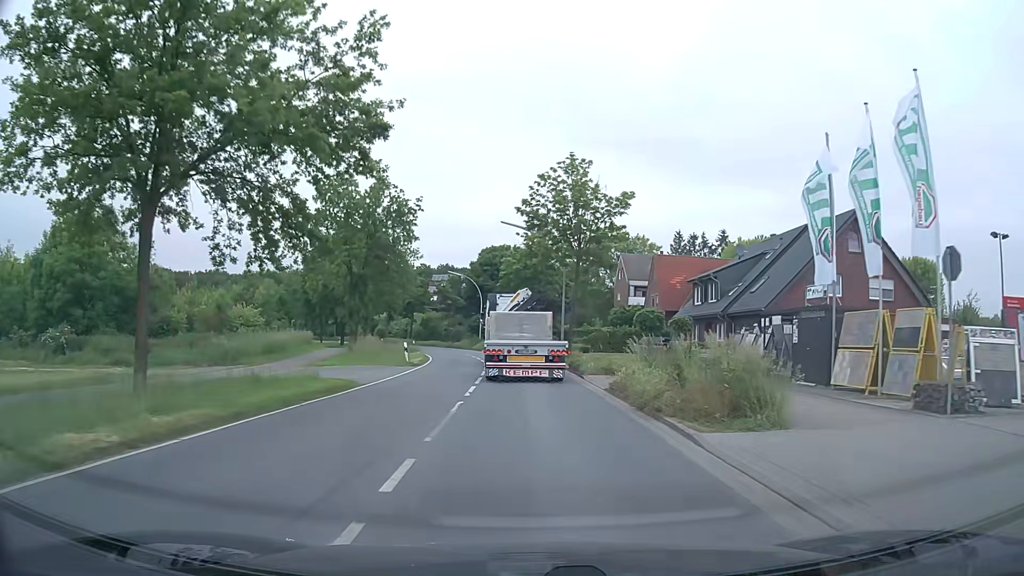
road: secondary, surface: asphalt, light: Day
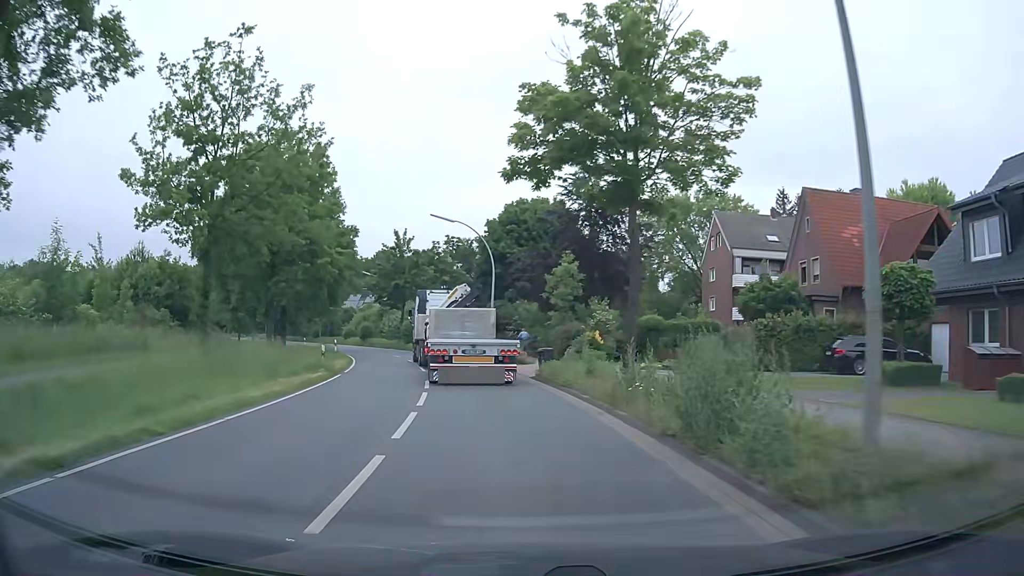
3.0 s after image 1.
(-0.4, +33.3) m; -3°
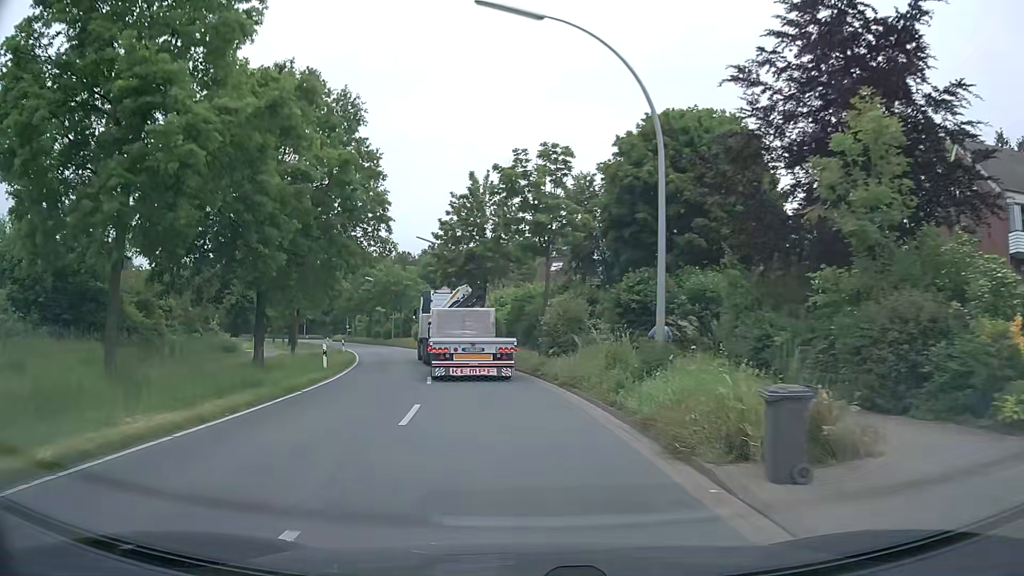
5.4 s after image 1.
(-1.9, +25.2) m; -10°
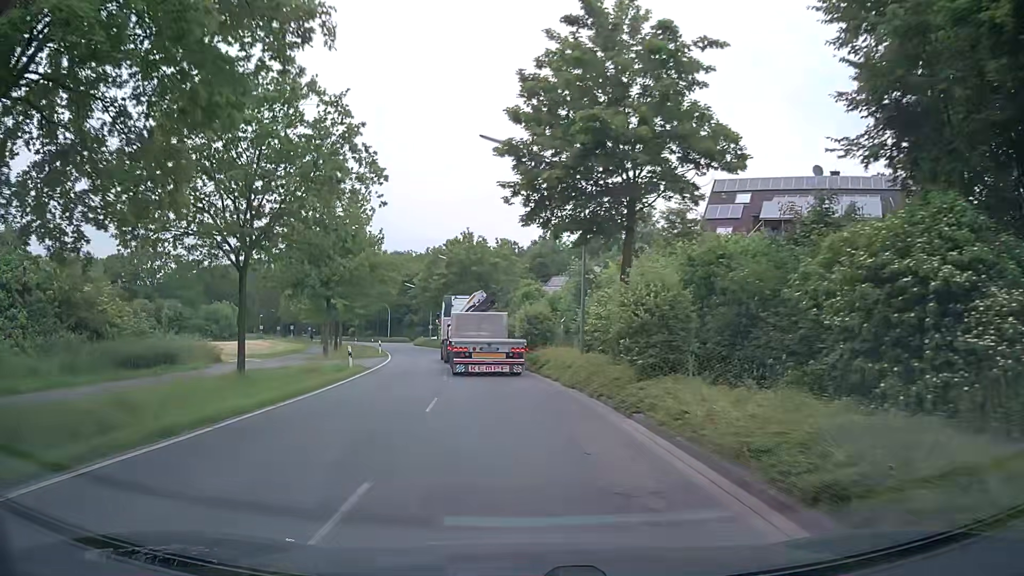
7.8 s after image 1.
(-2.0, +24.8) m; -10°
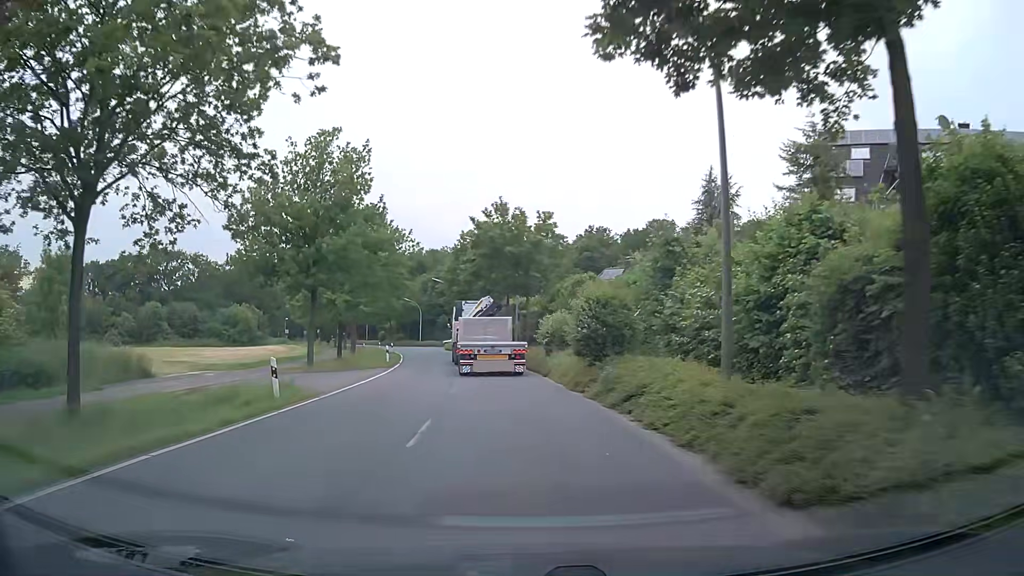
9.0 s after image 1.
(-0.3, +12.6) m; -3°
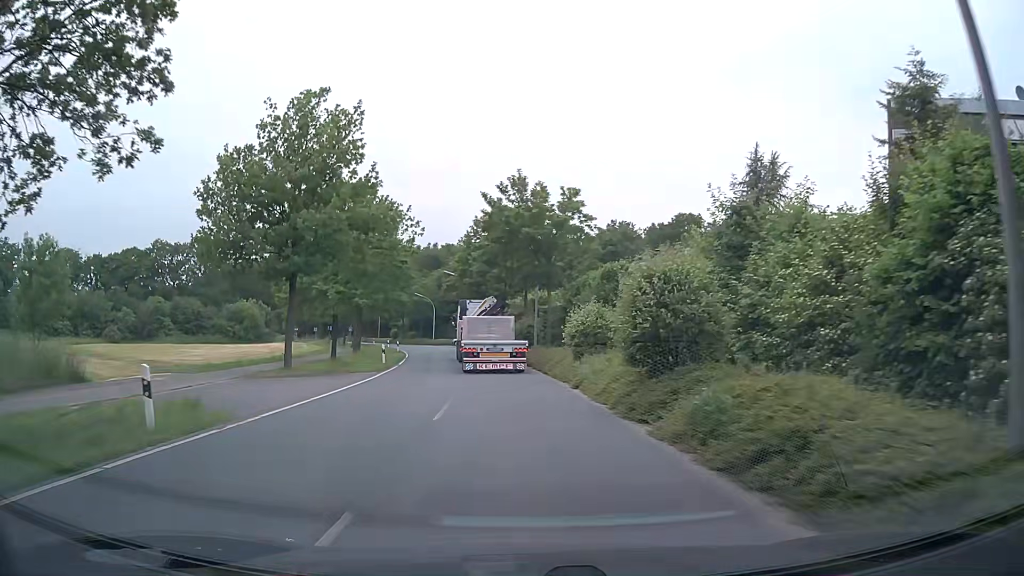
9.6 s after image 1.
(-0.1, +6.3) m; -2°
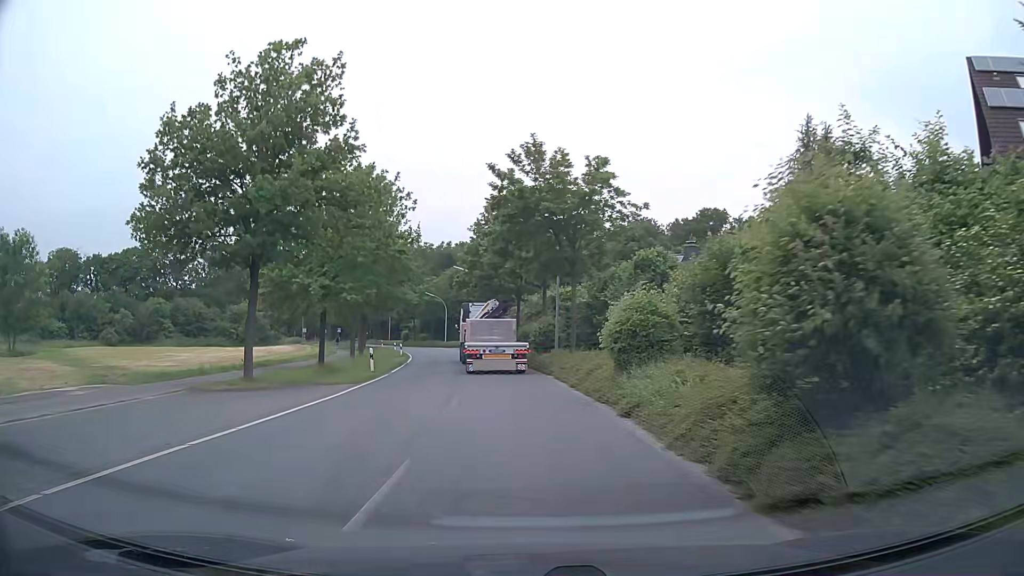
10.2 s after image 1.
(0.0, +6.4) m; -1°
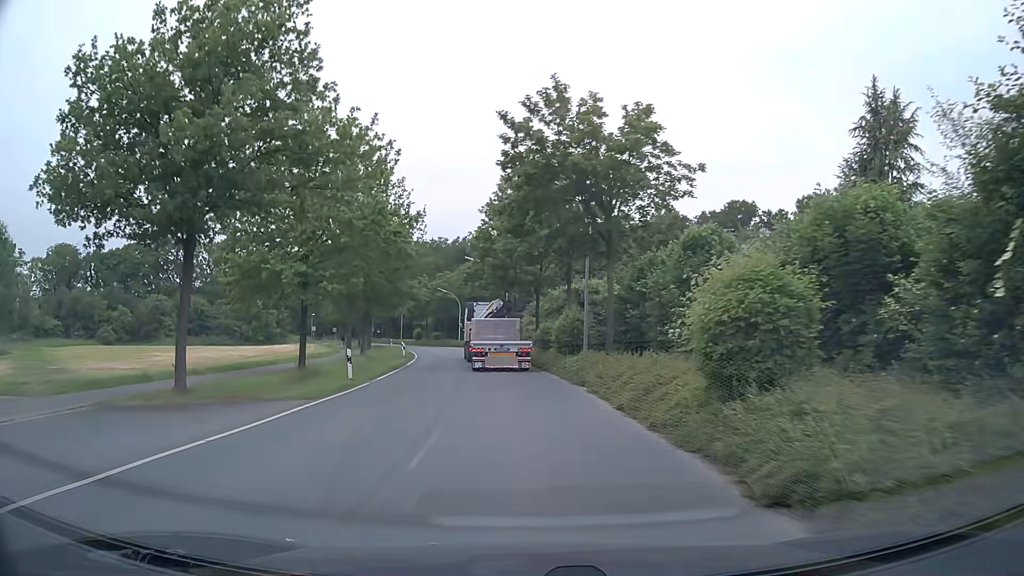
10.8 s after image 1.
(-0.1, +6.5) m; -1°
